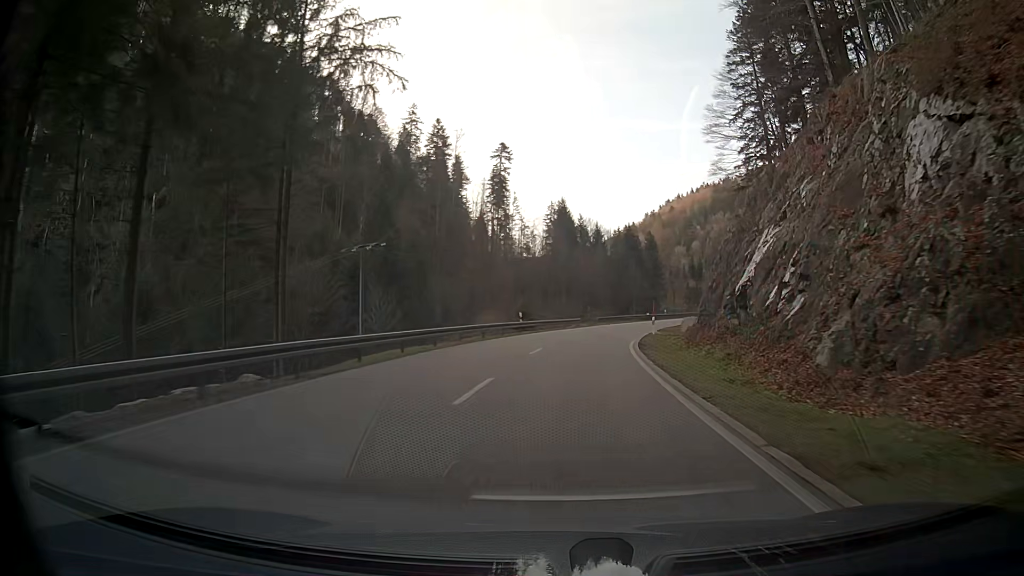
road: secondary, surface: asphalt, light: Day
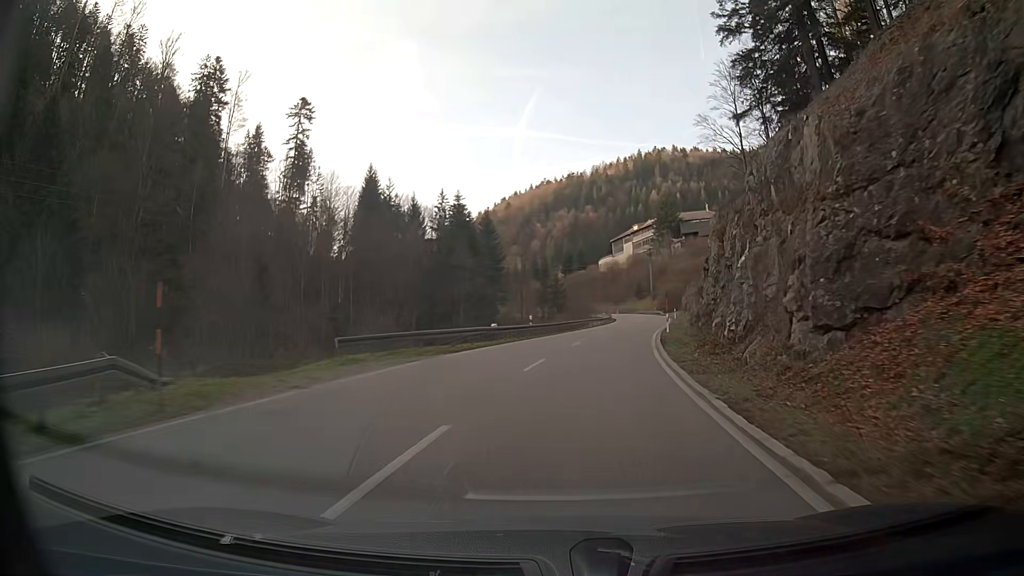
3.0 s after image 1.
(+6.2, +52.1) m; +14°
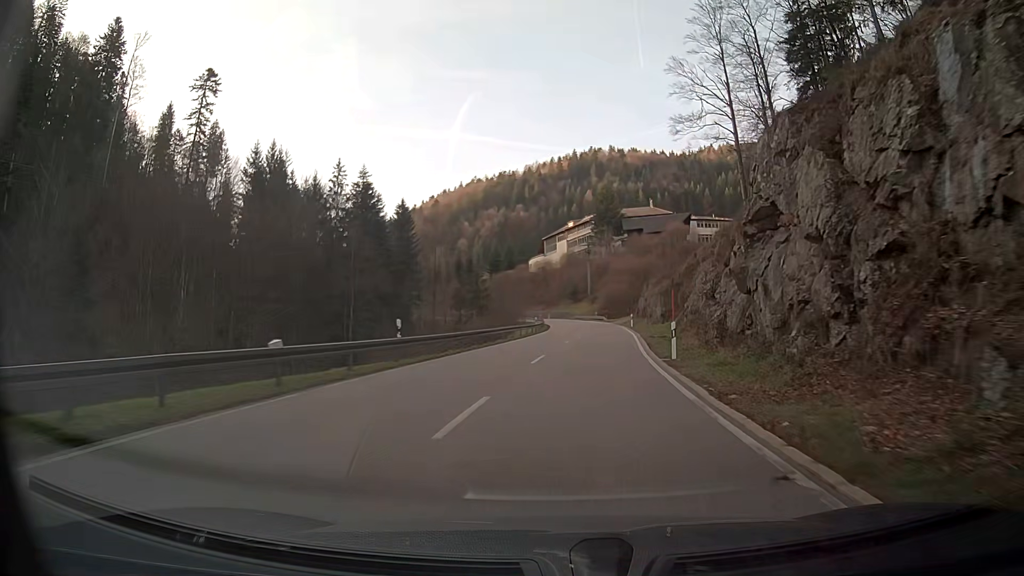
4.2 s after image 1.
(+1.1, +20.4) m; +6°
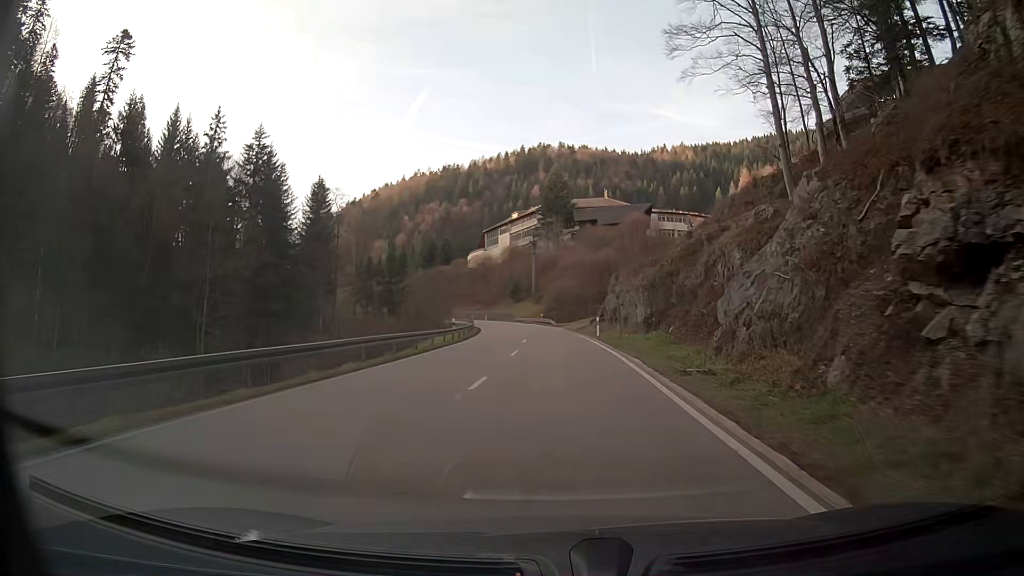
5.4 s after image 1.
(+0.8, +20.2) m; +4°
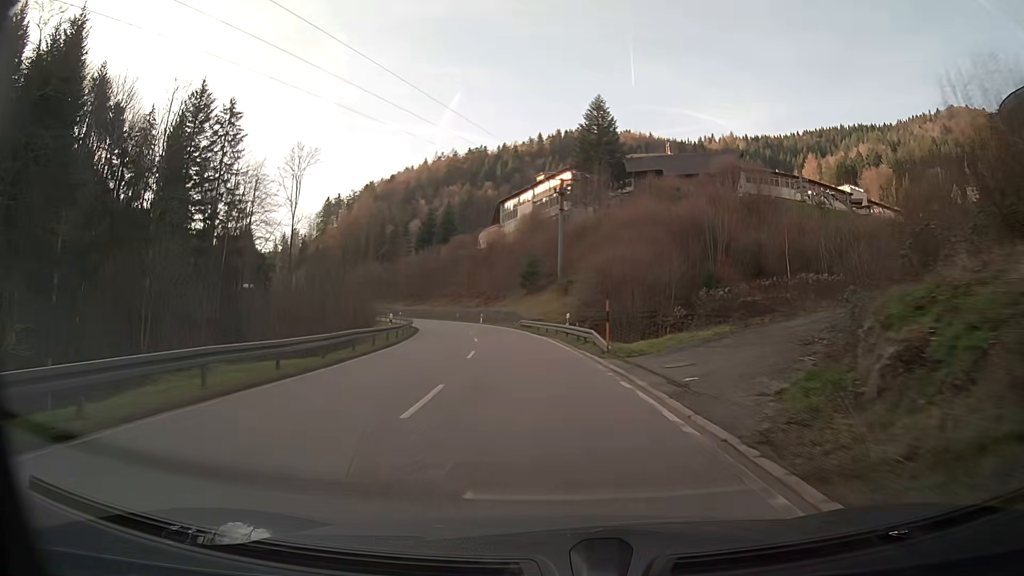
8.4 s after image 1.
(-0.4, +49.5) m; -3°
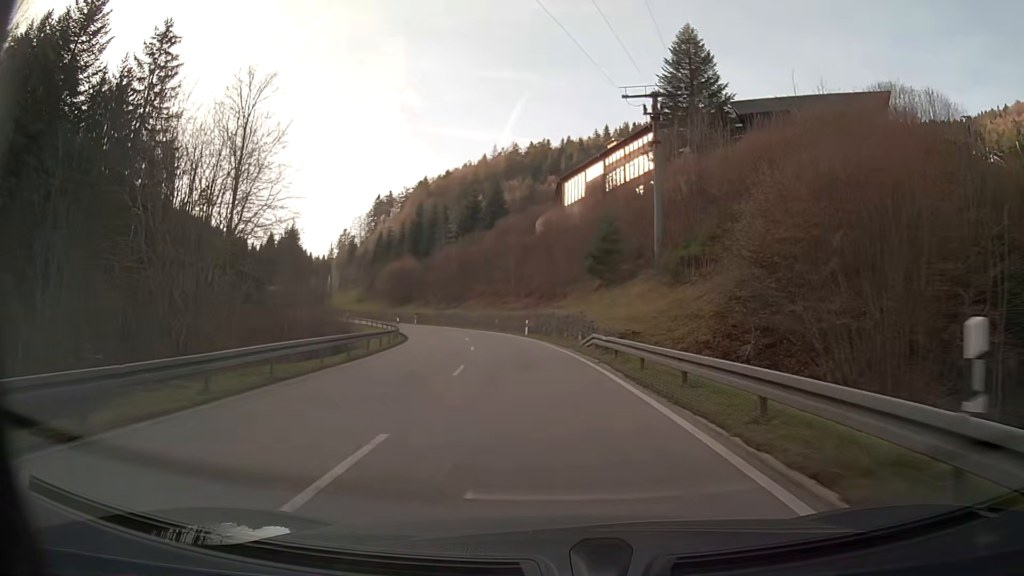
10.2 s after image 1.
(-1.4, +28.7) m; -6°
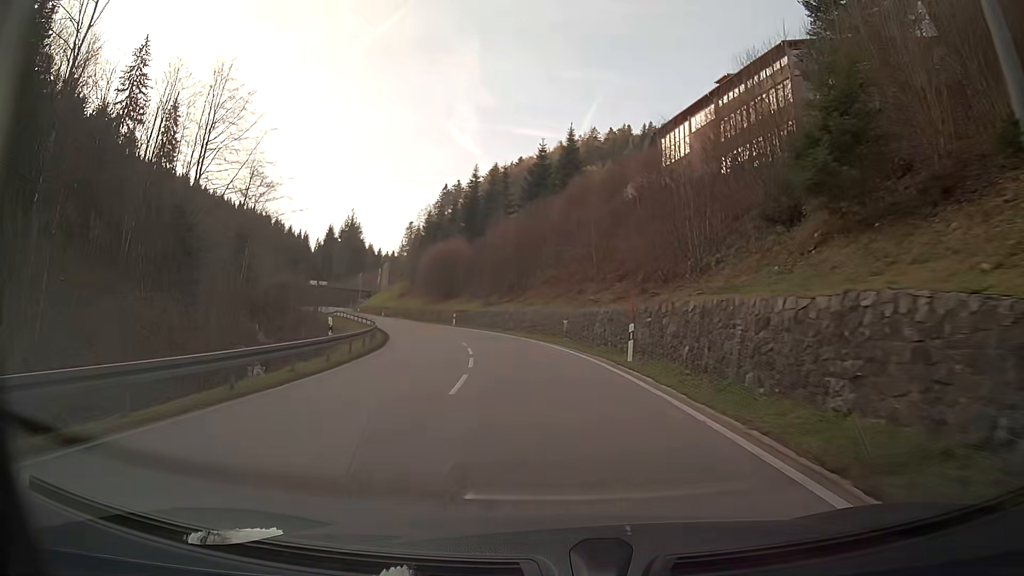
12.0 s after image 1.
(-1.6, +27.8) m; -7°
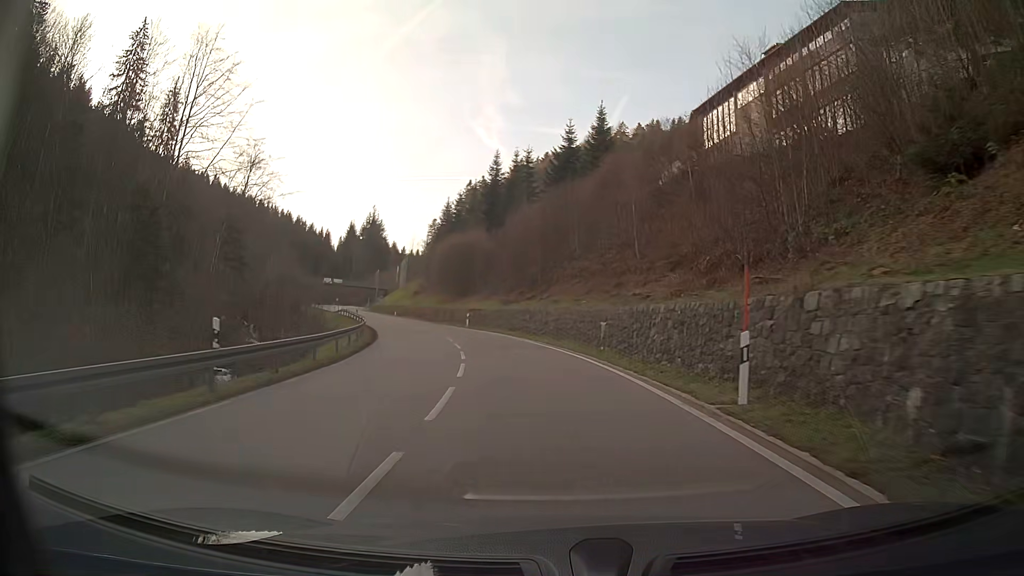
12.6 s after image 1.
(-0.2, +9.1) m; -2°
